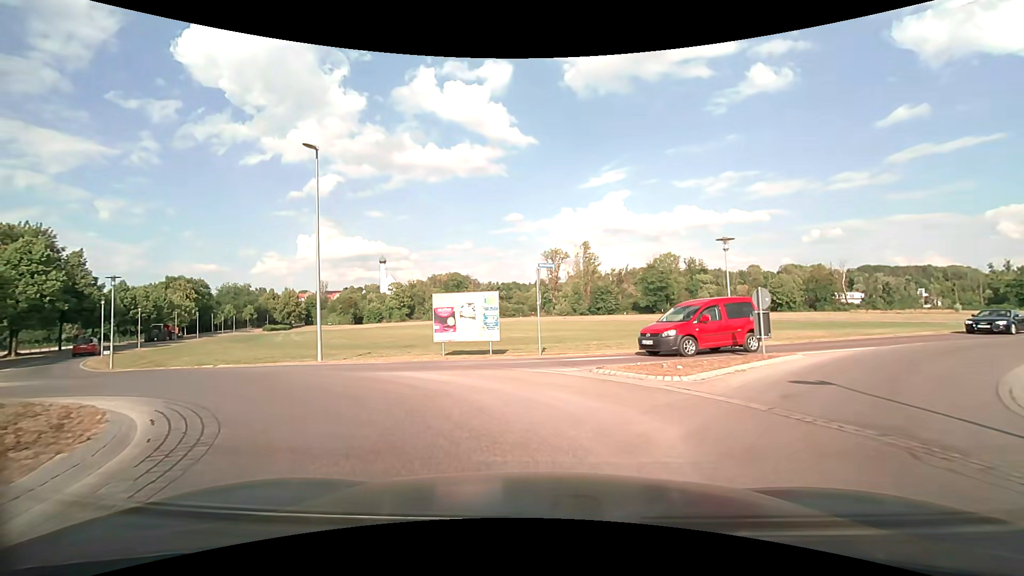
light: Day
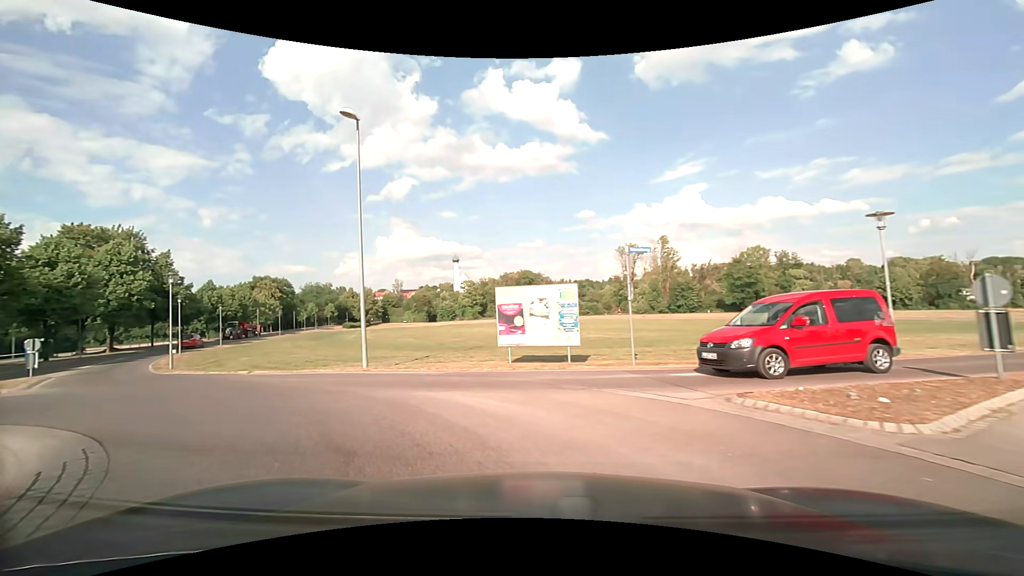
(-0.2, +3.8) m; -8°
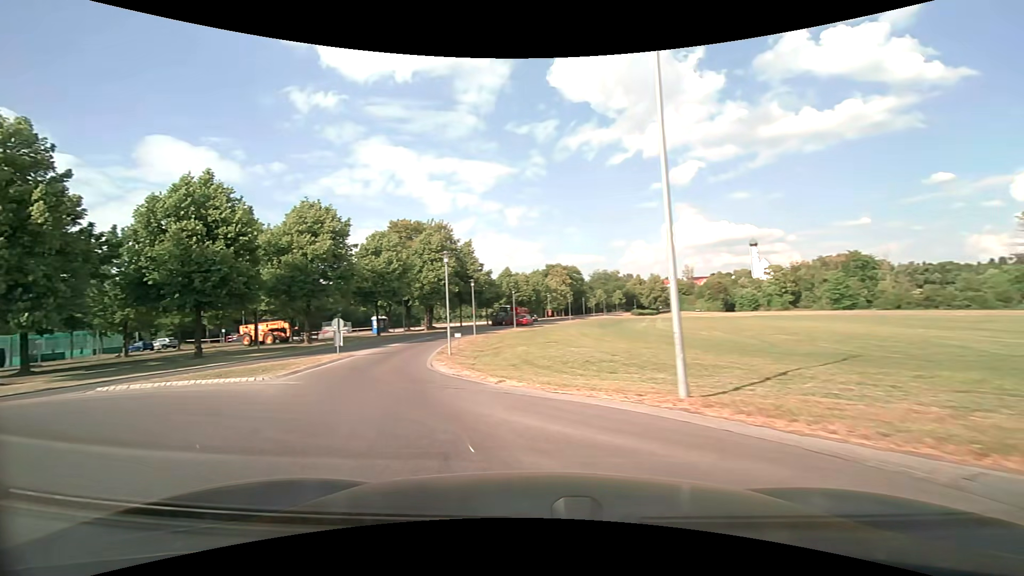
(-2.0, +7.5) m; -32°
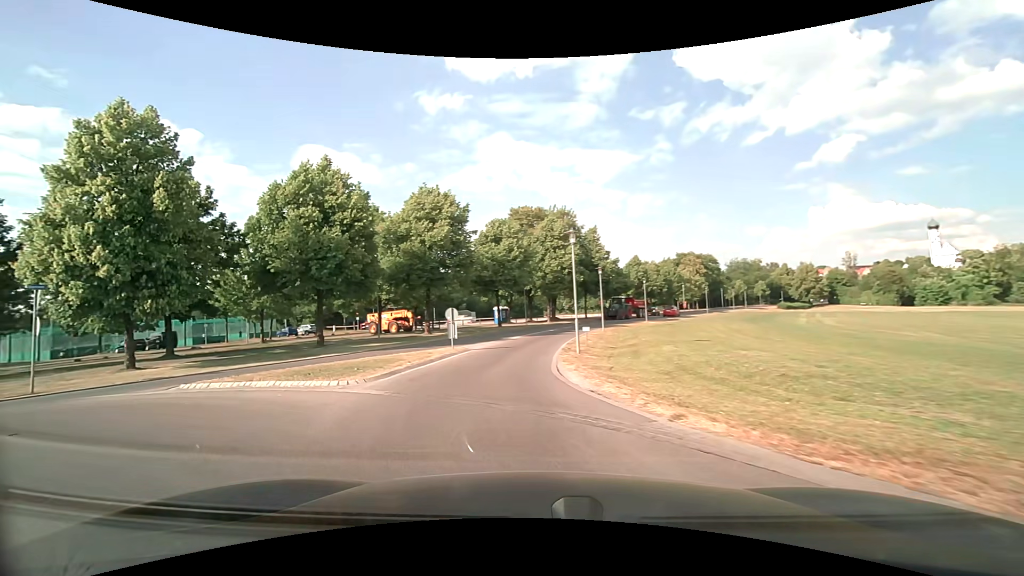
(-0.5, +4.0) m; -14°
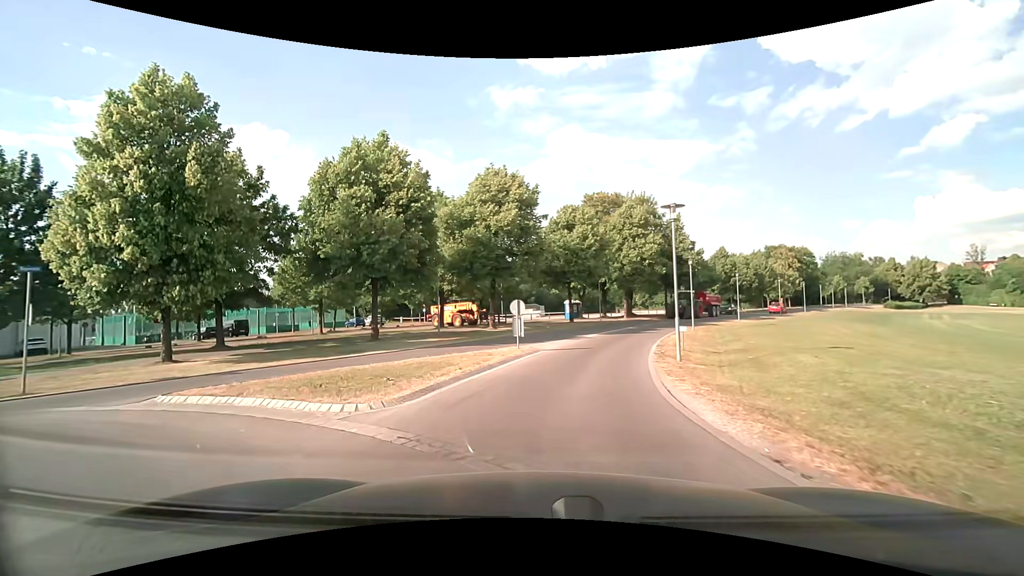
(-0.3, +4.0) m; -8°
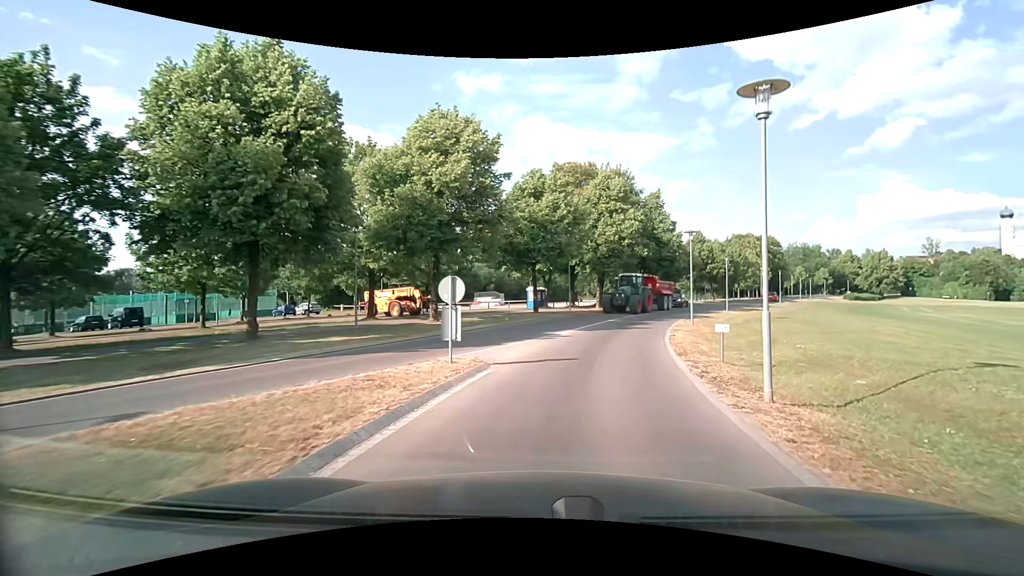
(+0.1, +8.5) m; +5°
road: tertiary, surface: asphalt
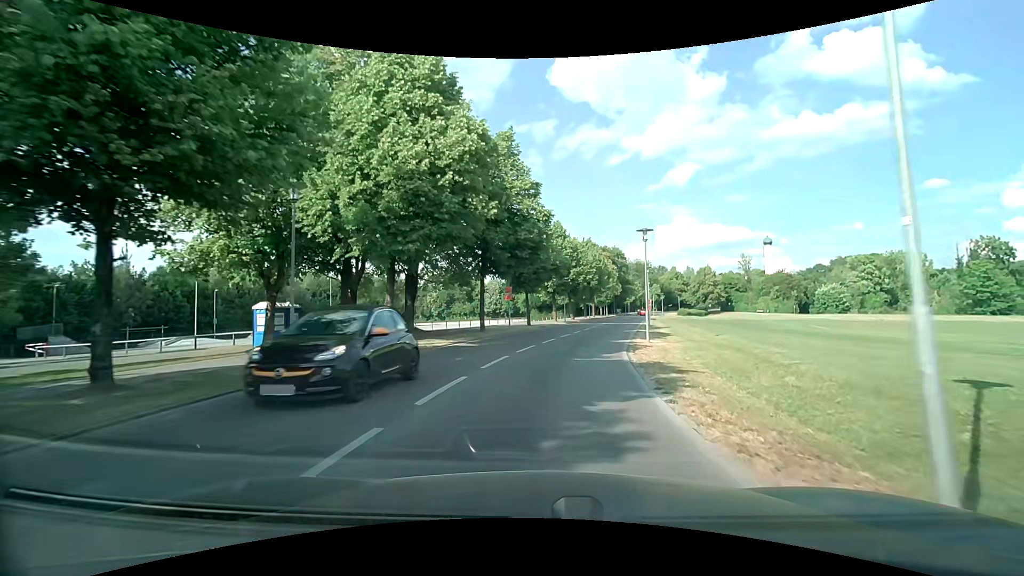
(+3.8, +25.3) m; +17°
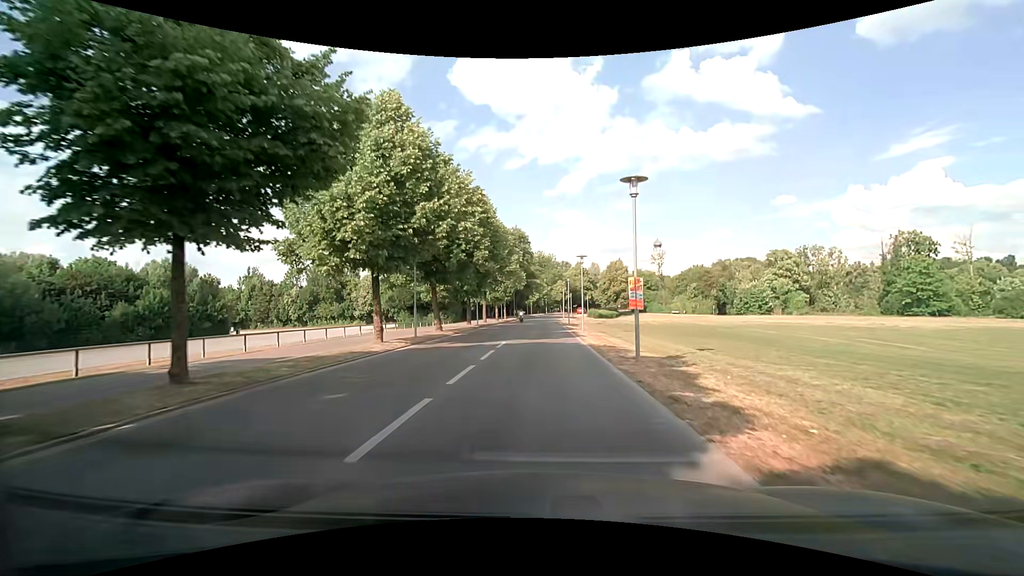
(+3.5, +29.8) m; +12°
(0, +10) (0, +20) (0, +30) (0, +40) (0, +50) (+1, +60) (+1, +70) (+1, +80) (+2, +90) (+3, +100) m
